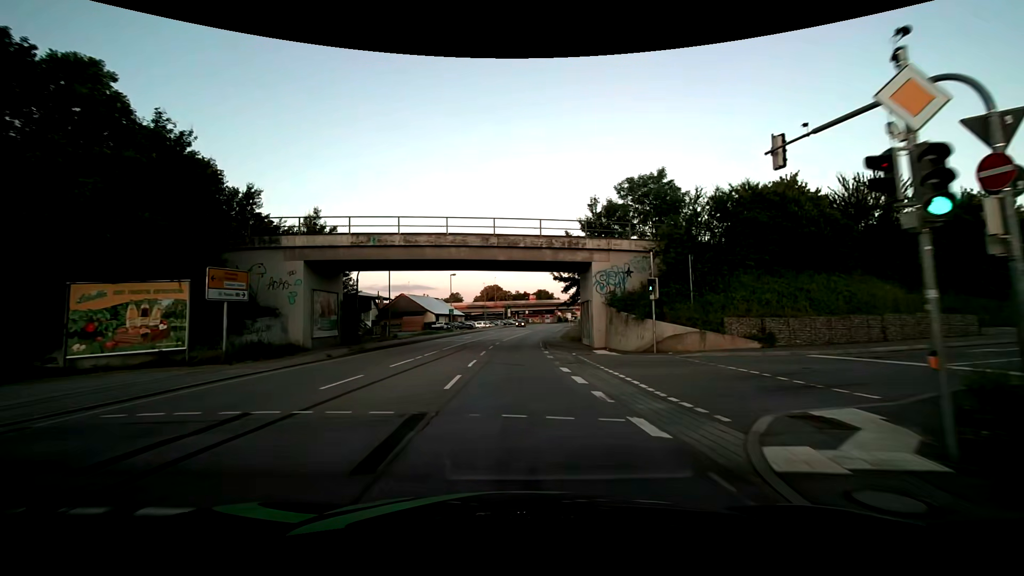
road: primary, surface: asphalt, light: Day
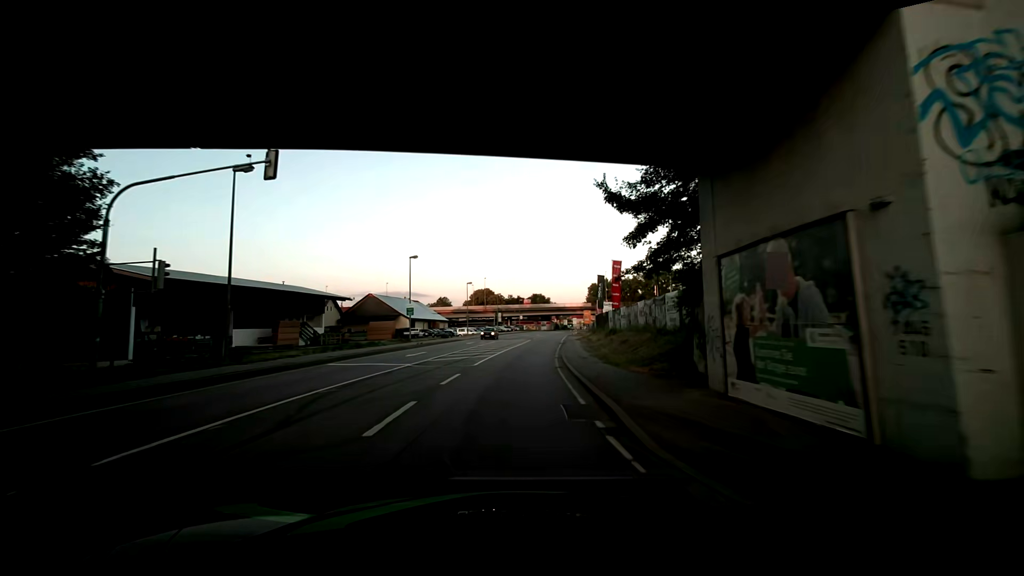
(+0.1, +22.8) m; +1°
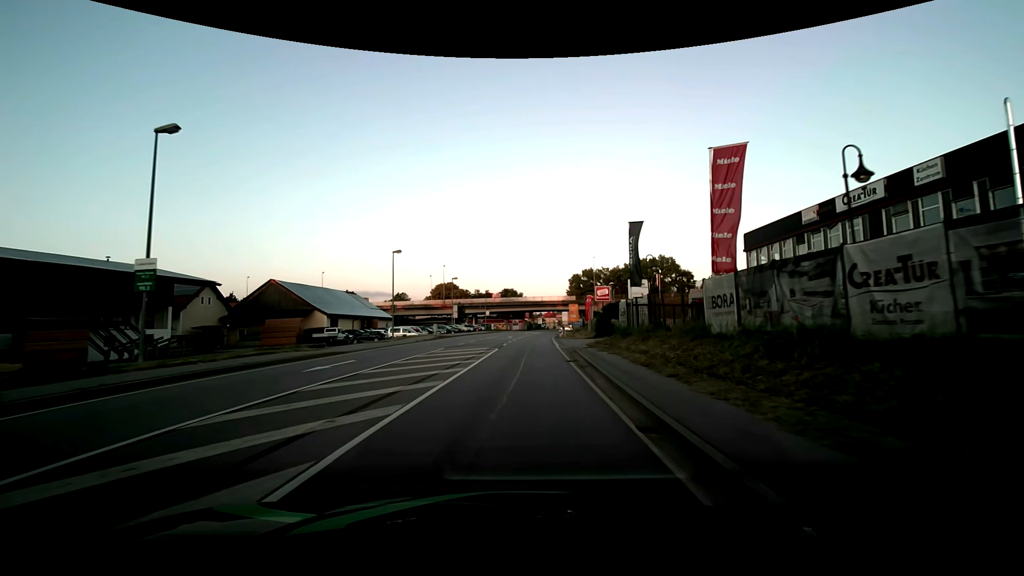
(+0.8, +30.2) m; +3°
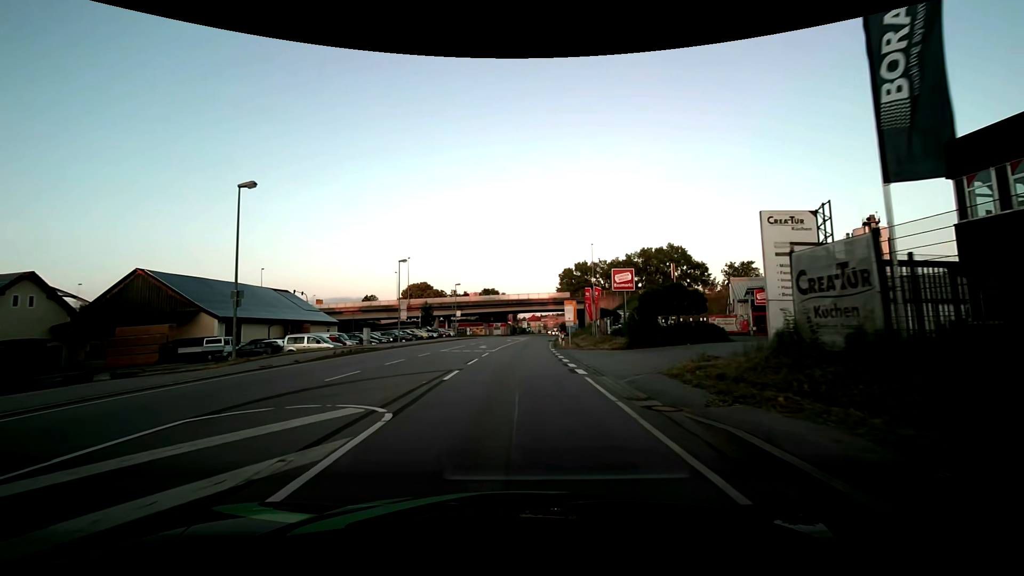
(+0.5, +22.7) m; +2°
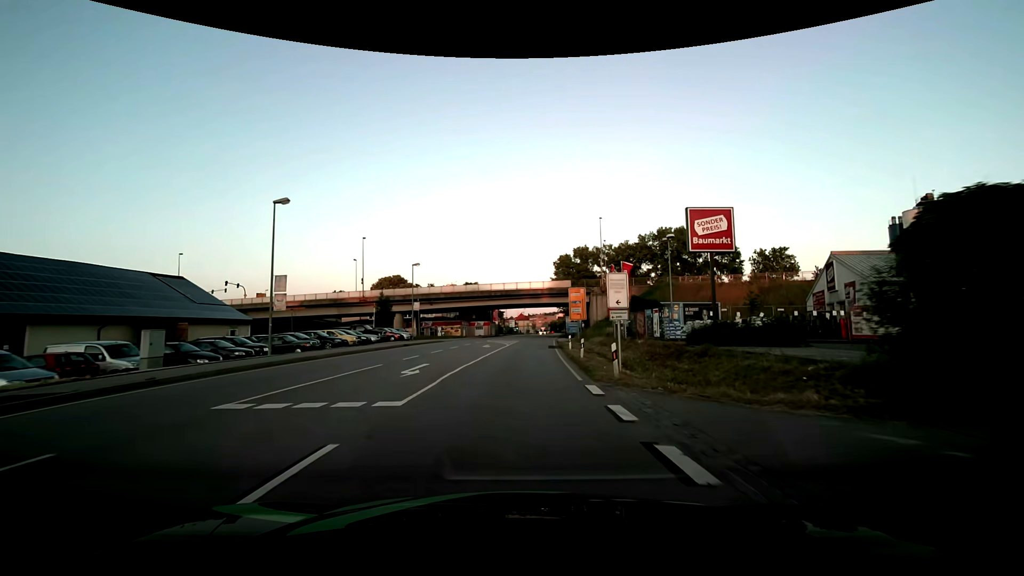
(+0.3, +22.6) m; +2°
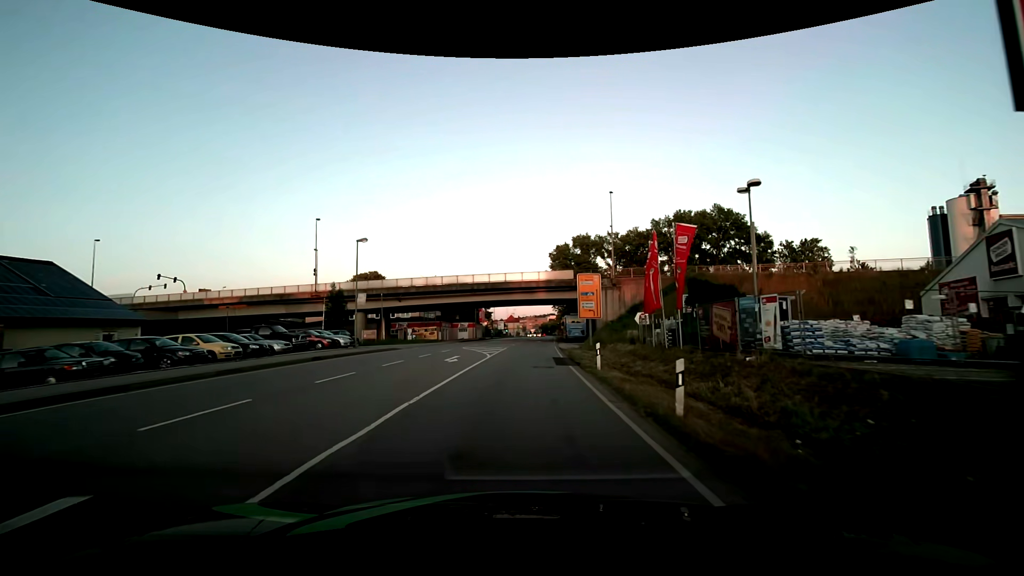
(+0.1, +15.2) m; +1°
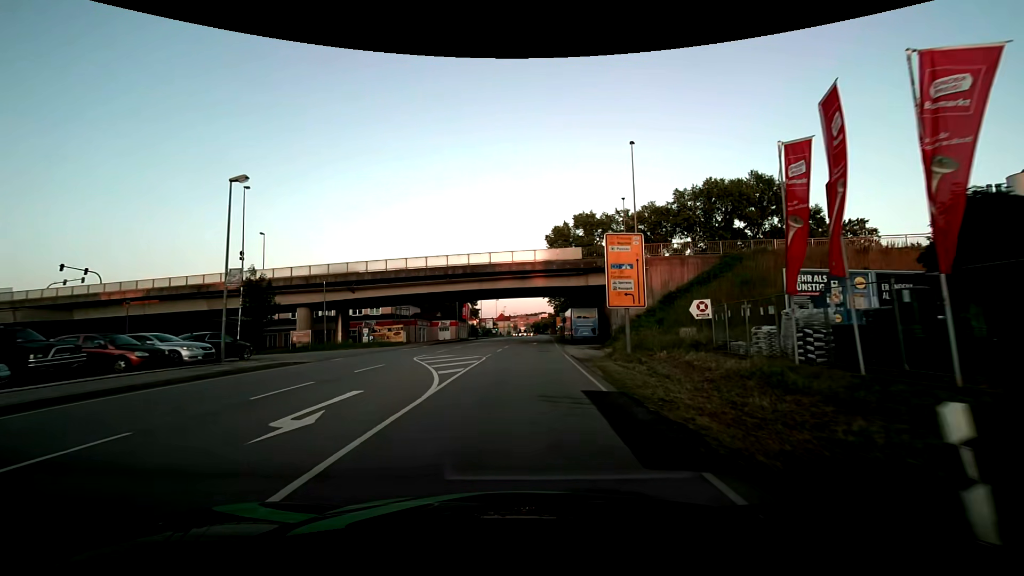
(+0.2, +15.2) m; +1°
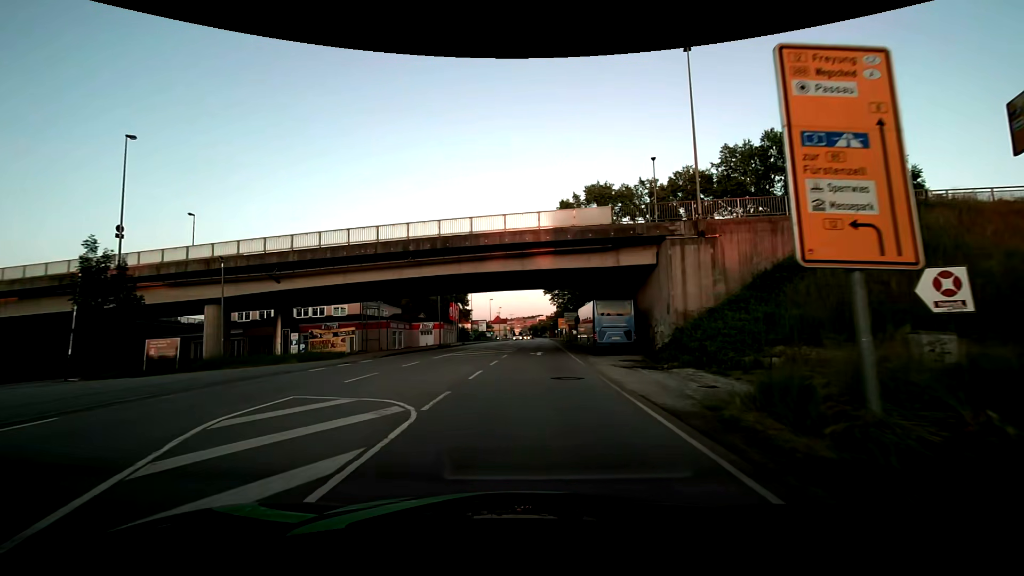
(+0.1, +15.2) m; 0°
(0, +10) (0, +20) (+1, +30) (+1, +40) (+1, +50) (+1, +60) (+2, +70) (+2, +80) (+2, +90) (+2, +100) m
